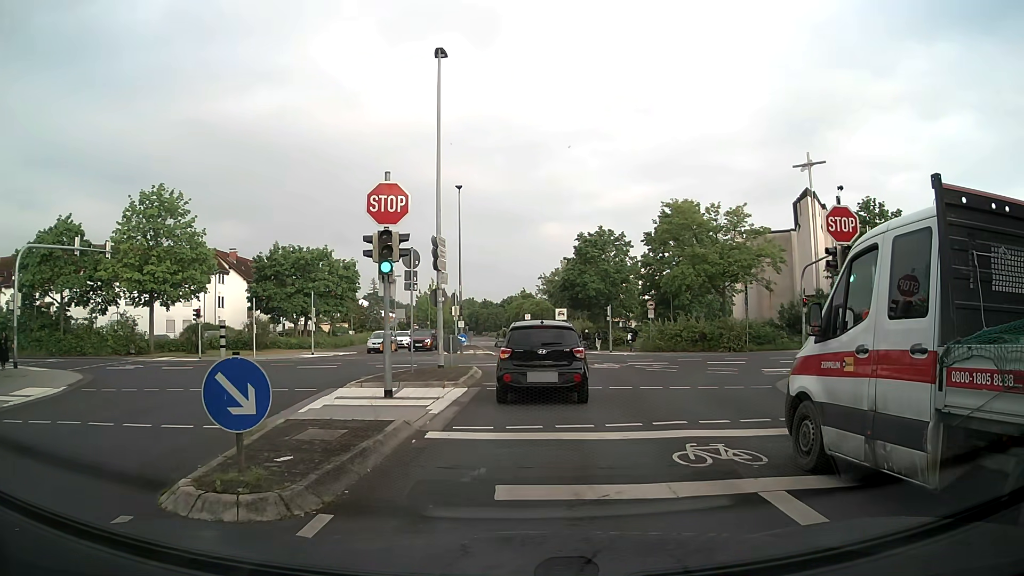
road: residential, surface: asphalt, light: Day
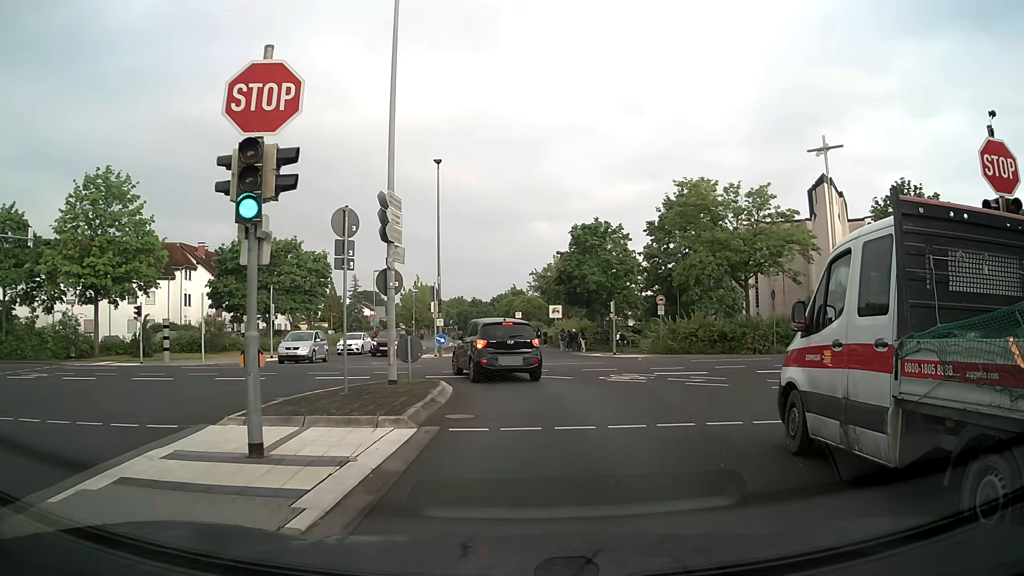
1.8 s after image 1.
(0.0, +6.6) m; +1°
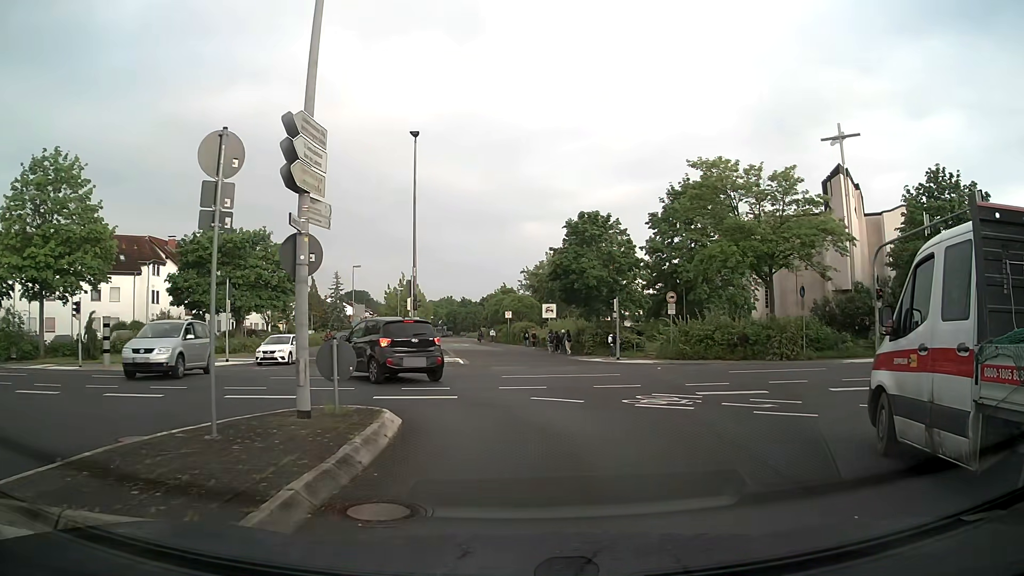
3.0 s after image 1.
(0.0, +5.3) m; 0°
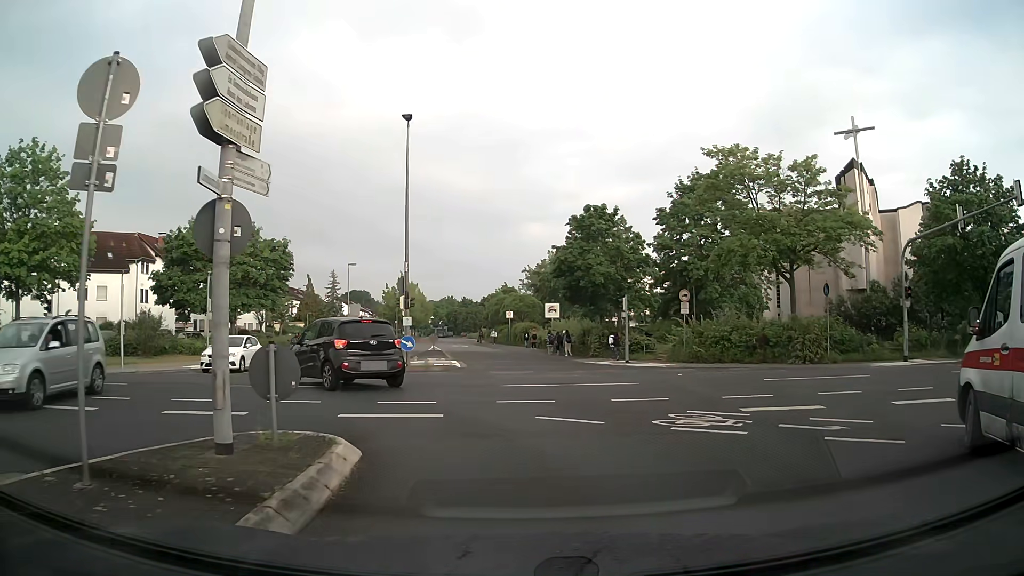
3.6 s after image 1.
(0.0, +2.5) m; 0°
